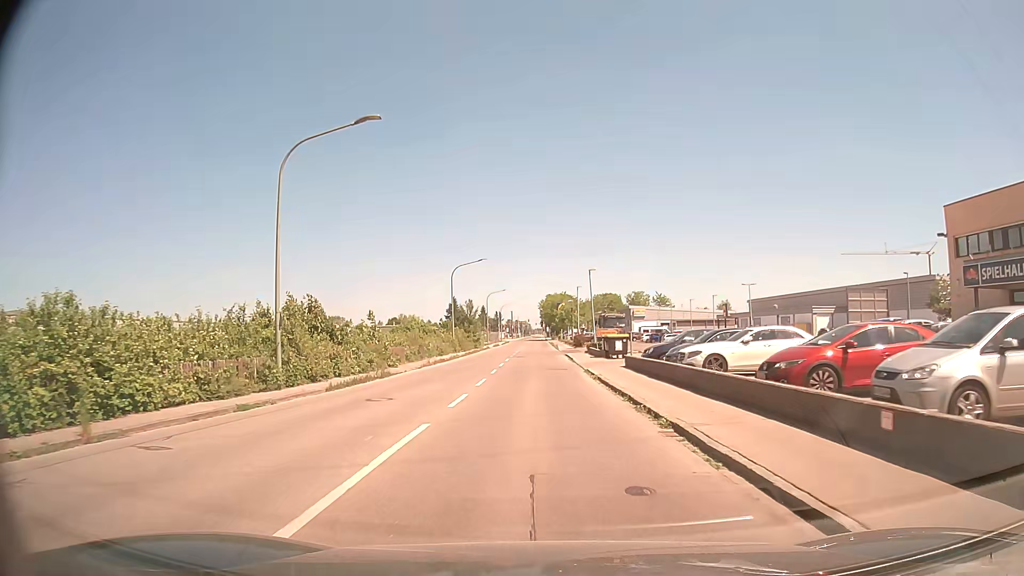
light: Day
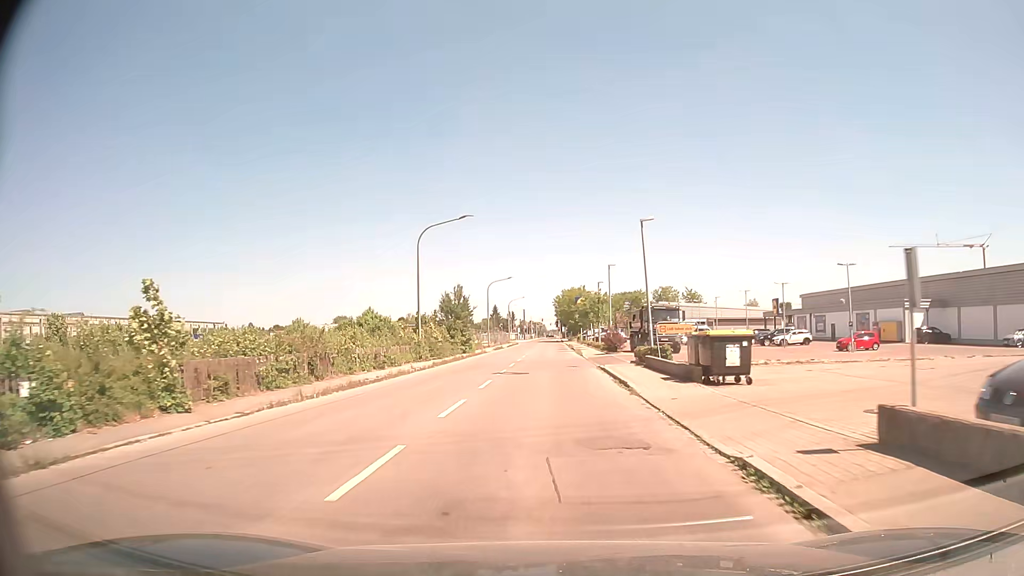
(-0.2, +20.8) m; -1°
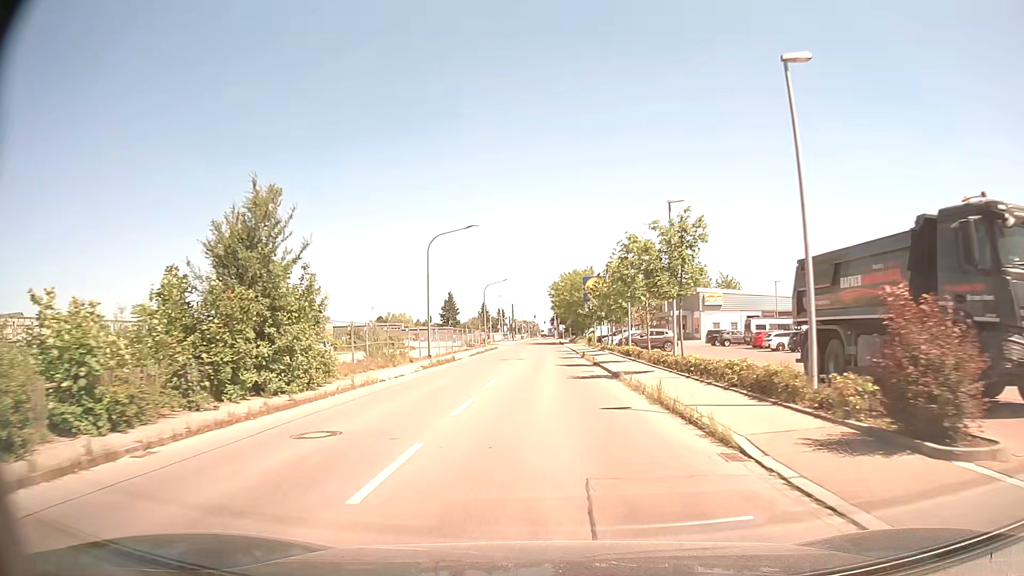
(-0.2, +36.1) m; 0°
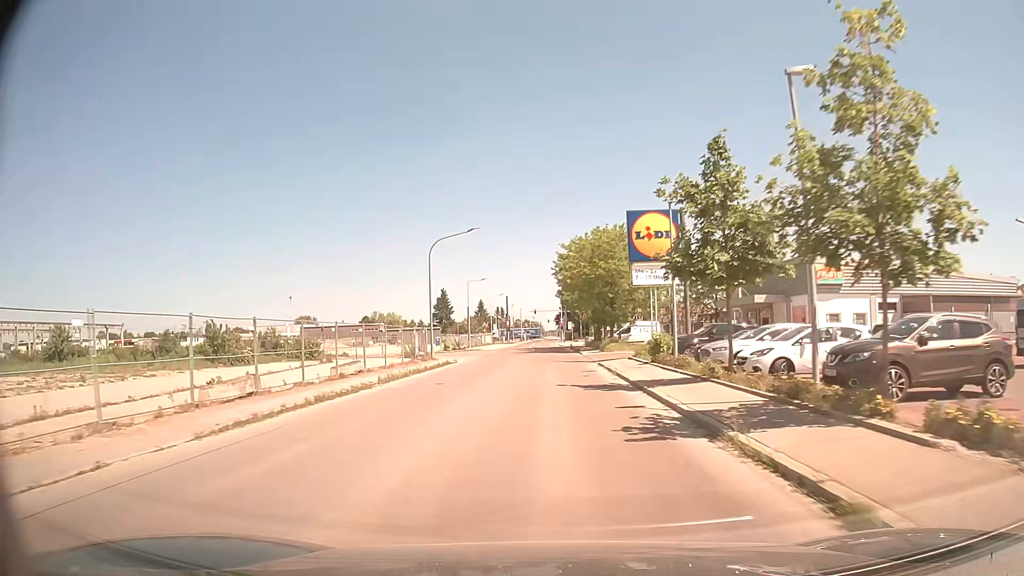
(0.0, +37.5) m; 0°
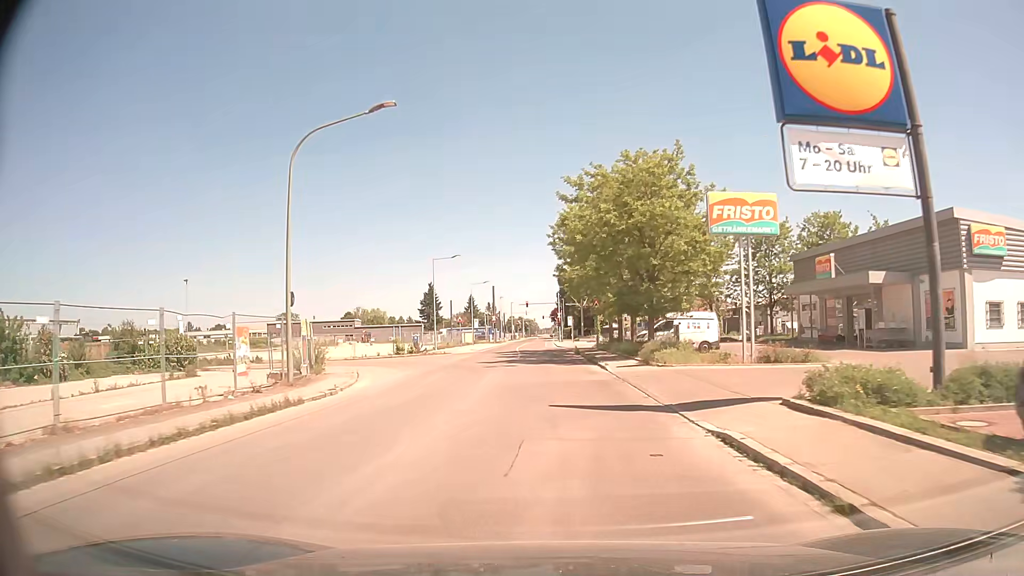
(+0.1, +22.0) m; 0°
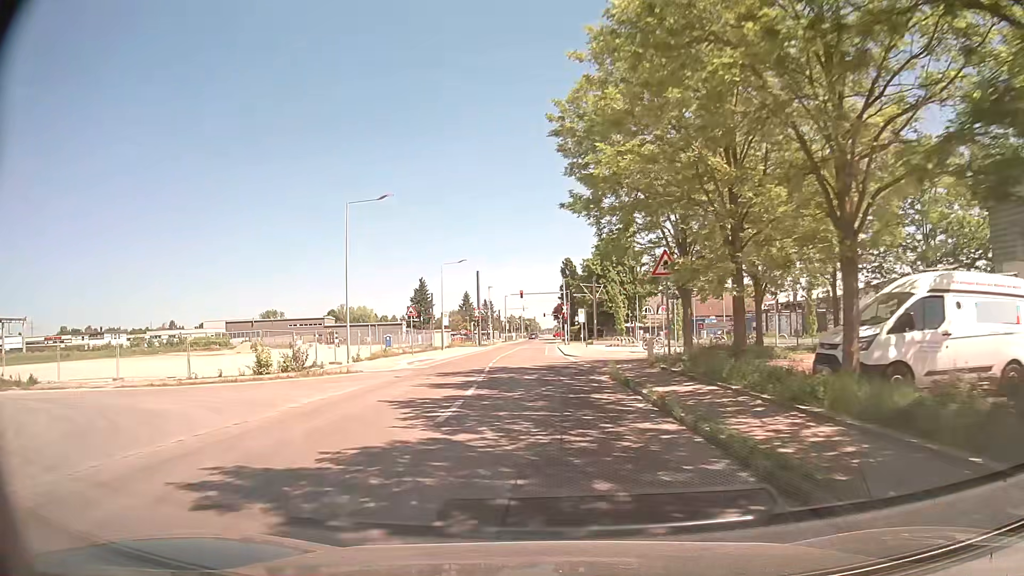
(+0.1, +26.7) m; 0°
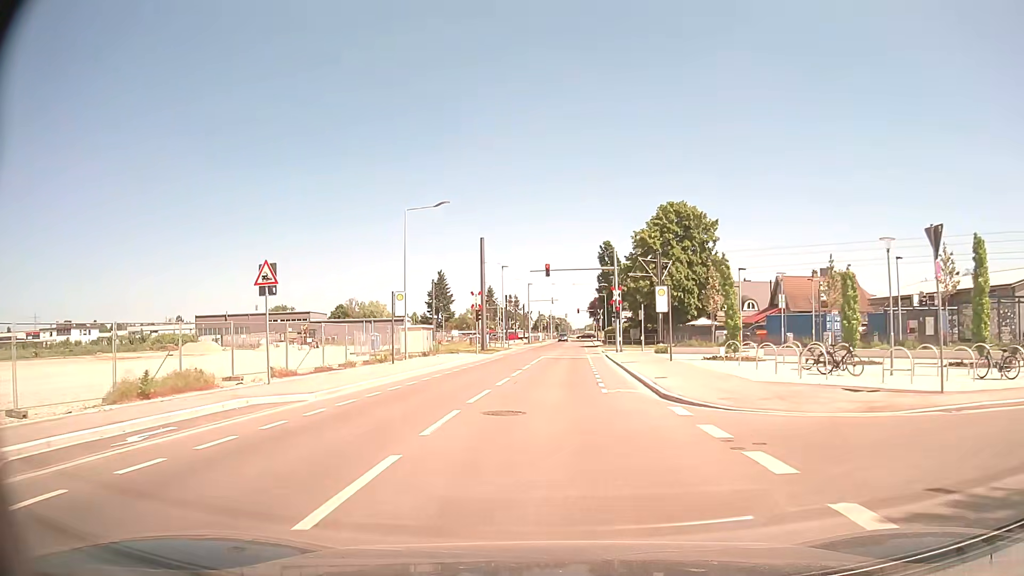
(-0.7, +28.5) m; -2°
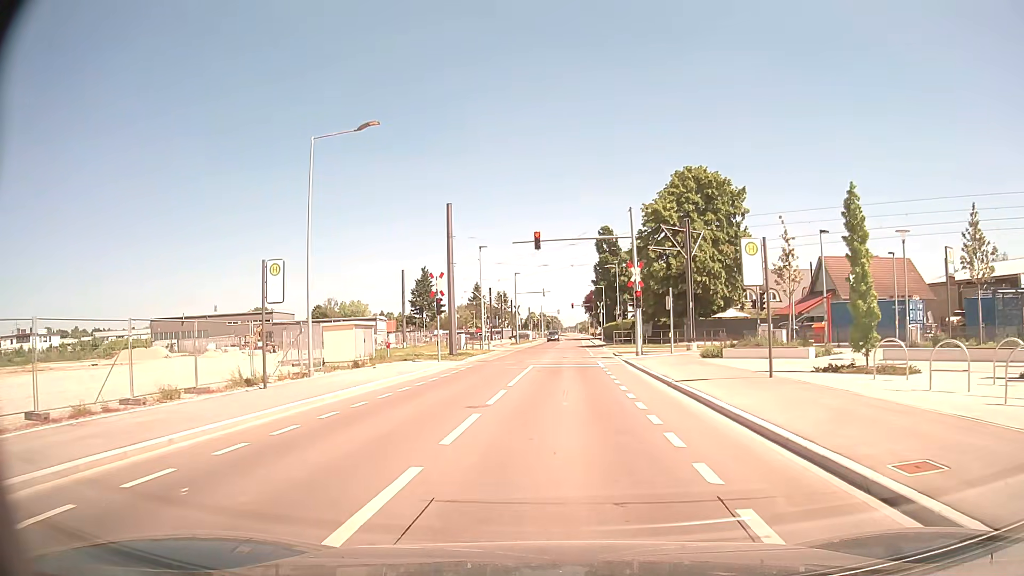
(-0.1, +14.2) m; 0°
(0, +10) (+1, +20) (+1, +30) (+1, +40) (+2, +50) (+2, +60) (+3, +70) (+3, +80) (+4, +90) (+4, +100) m
